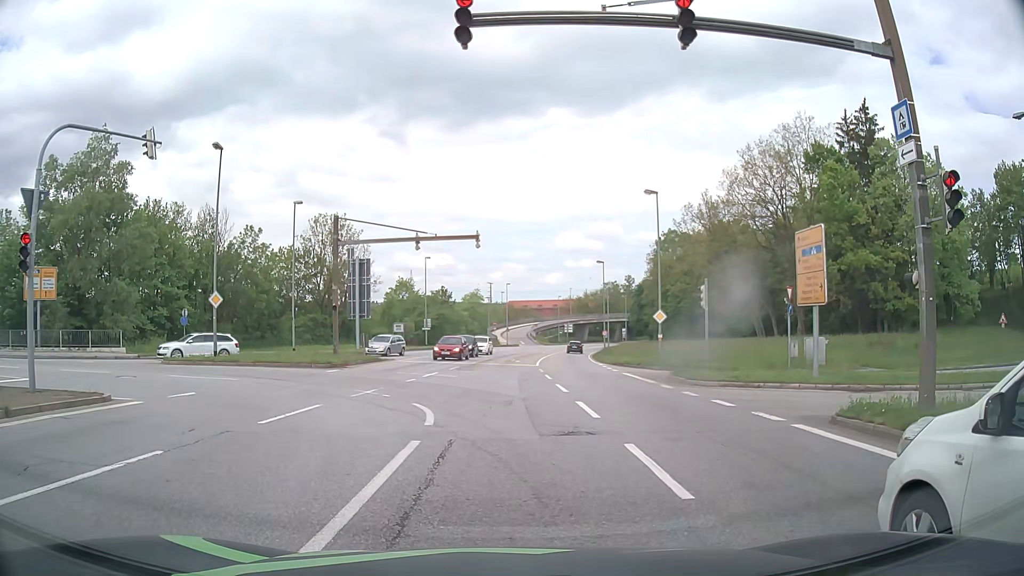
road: primary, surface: asphalt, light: Day
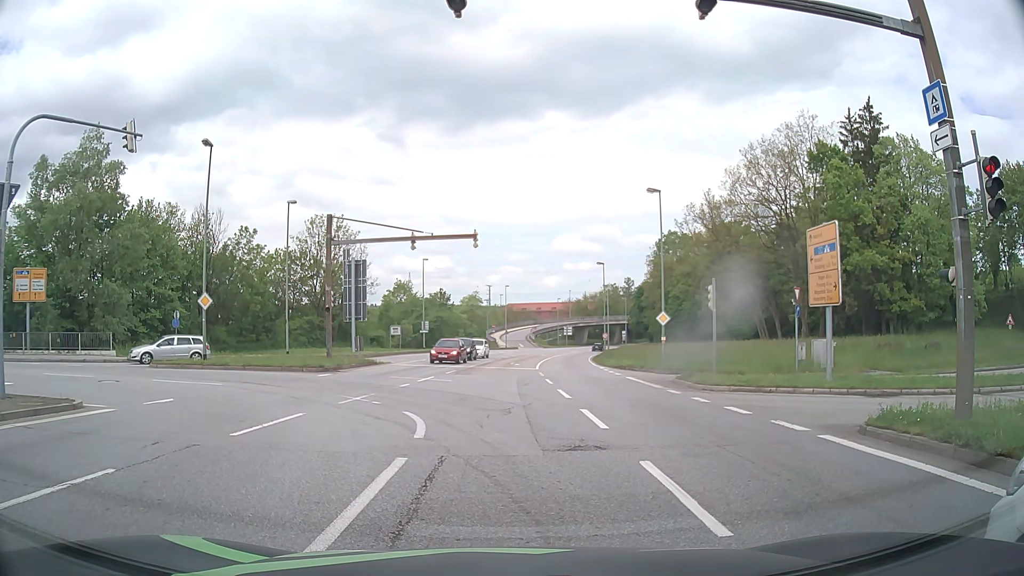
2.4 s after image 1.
(0.0, +1.1) m; 0°
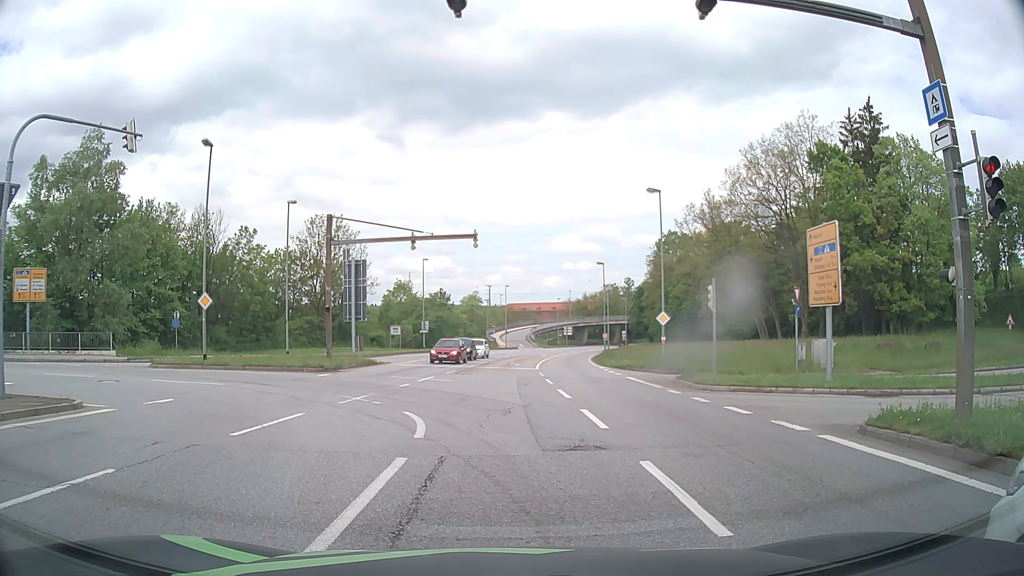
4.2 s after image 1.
(0.0, 0.0) m; 0°
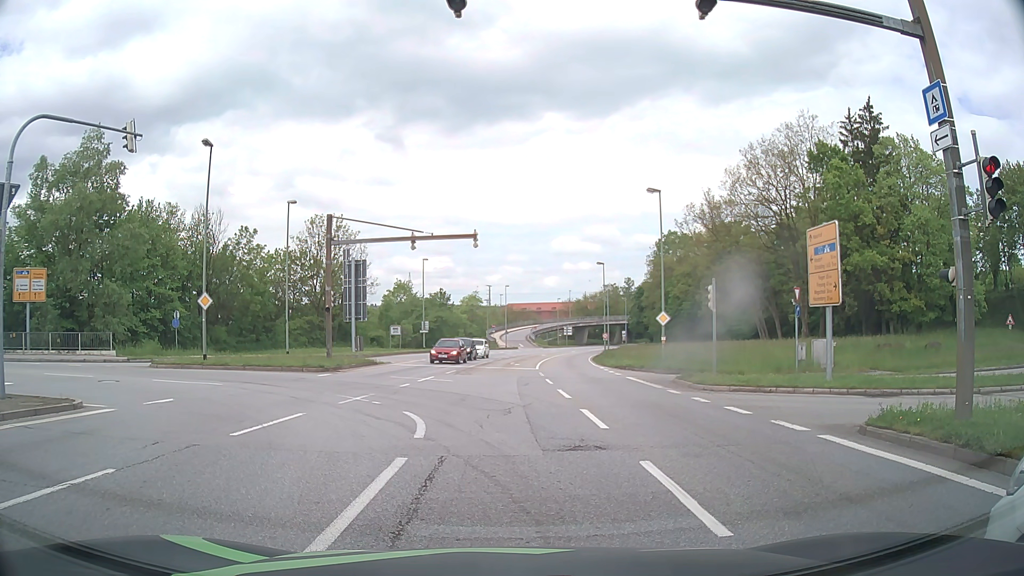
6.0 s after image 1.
(0.0, 0.0) m; 0°
(0, +10) (-4, +19) (-13, +24) (-23, +25) (-33, +26) (-43, +27) (-52, +29) (-62, +30) (-72, +32) (-82, +34) m
